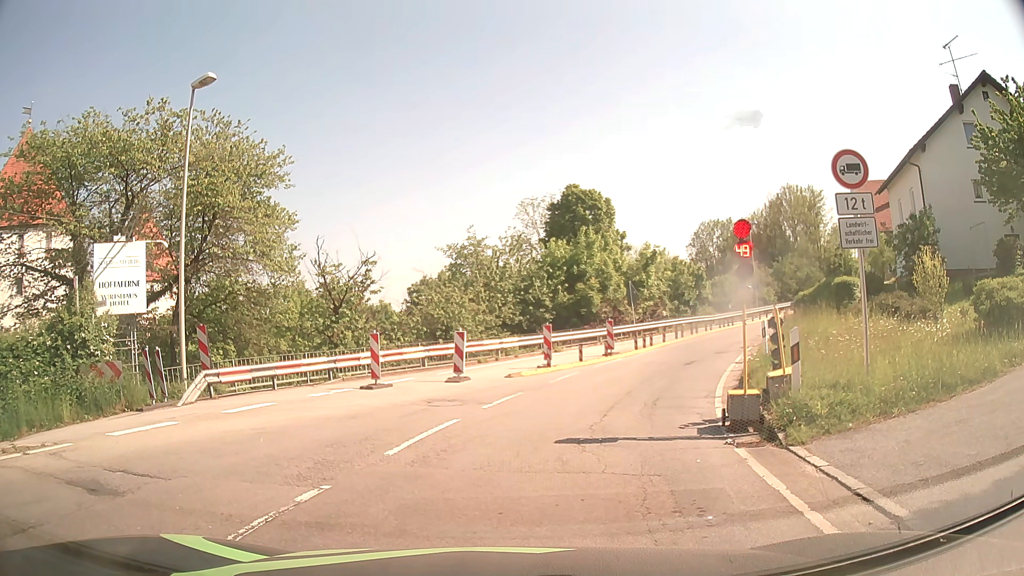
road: secondary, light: Day
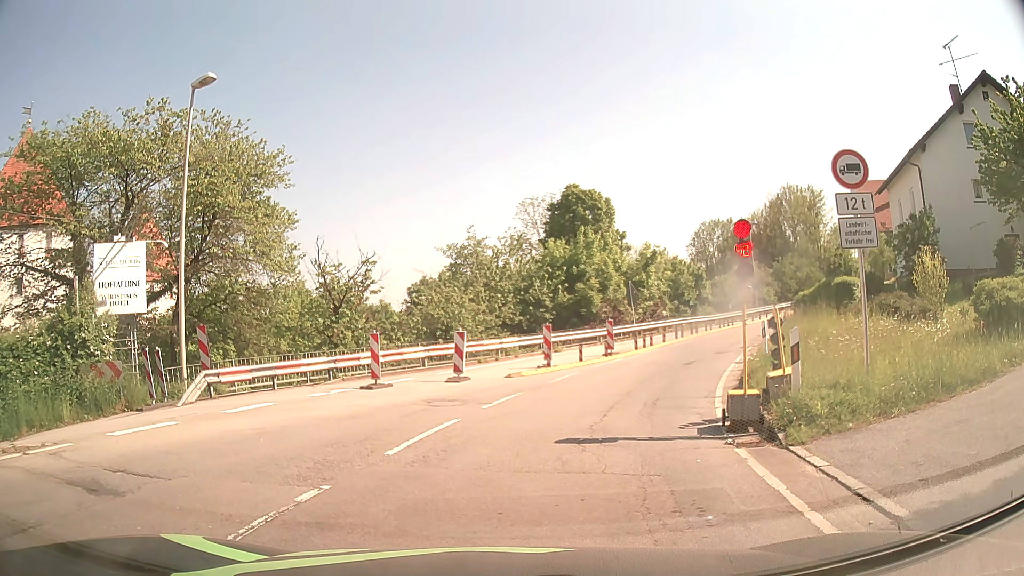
(0.0, 0.0) m; 0°
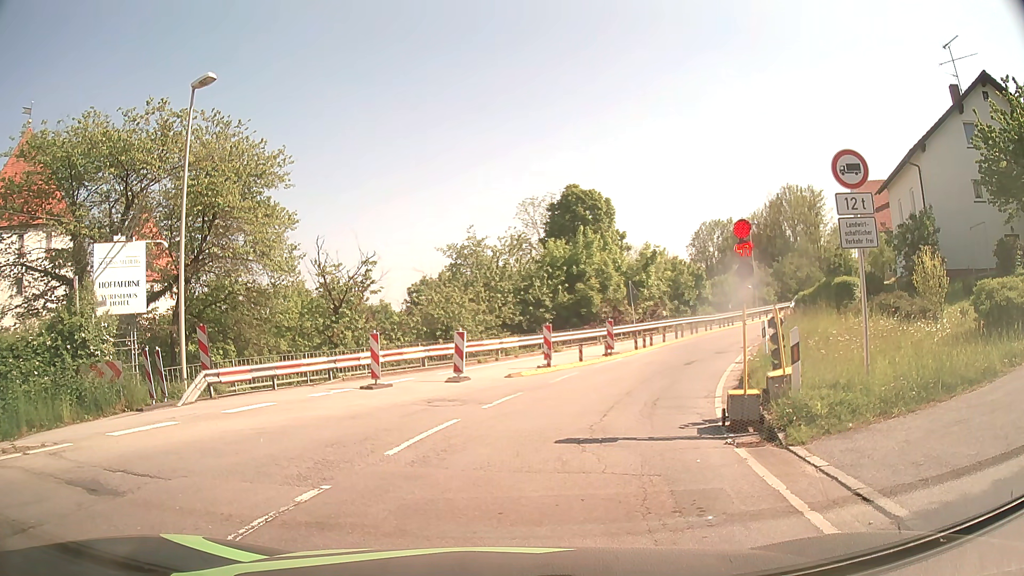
(0.0, 0.0) m; 0°
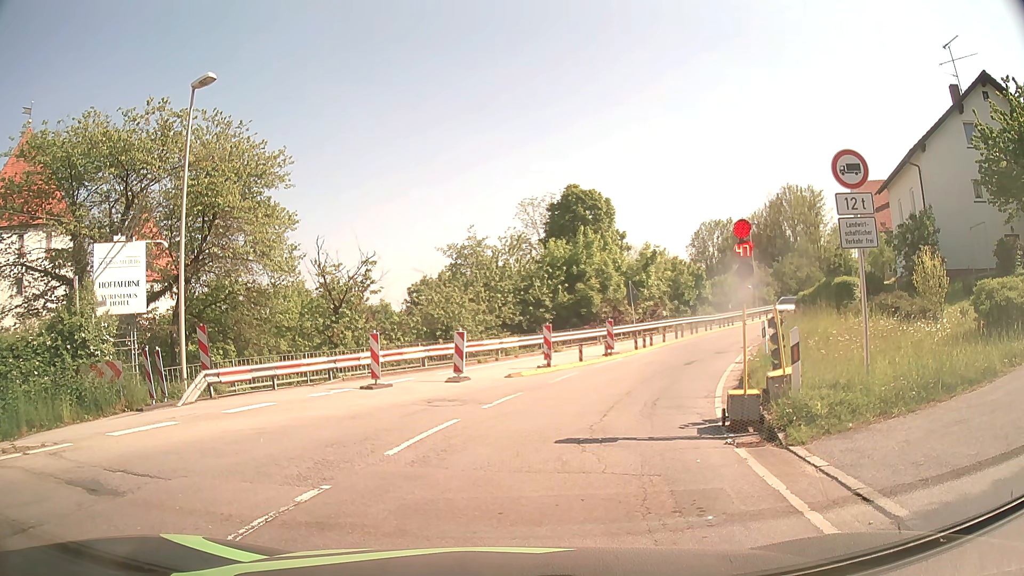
(0.0, 0.0) m; 0°
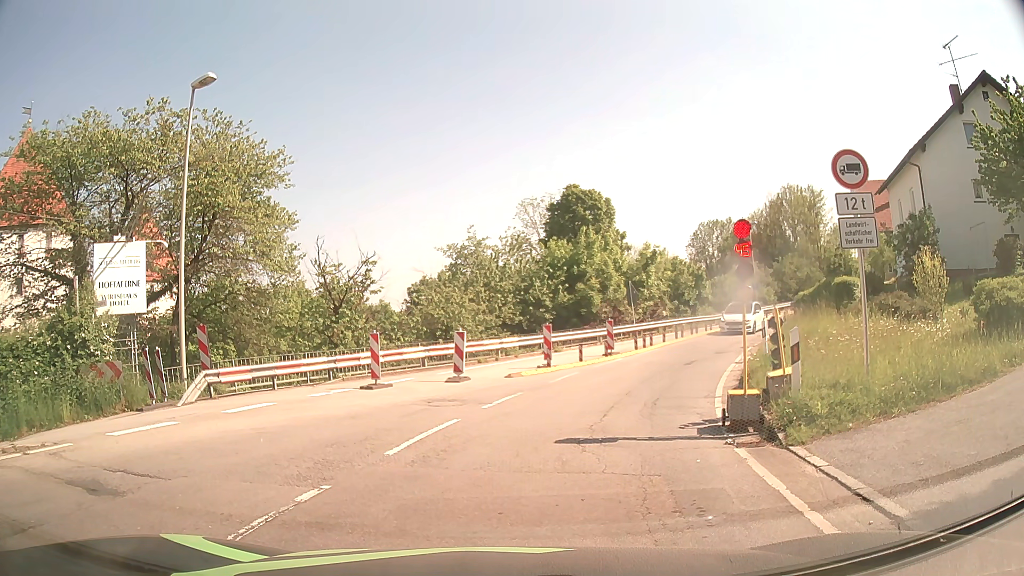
(0.0, 0.0) m; 0°
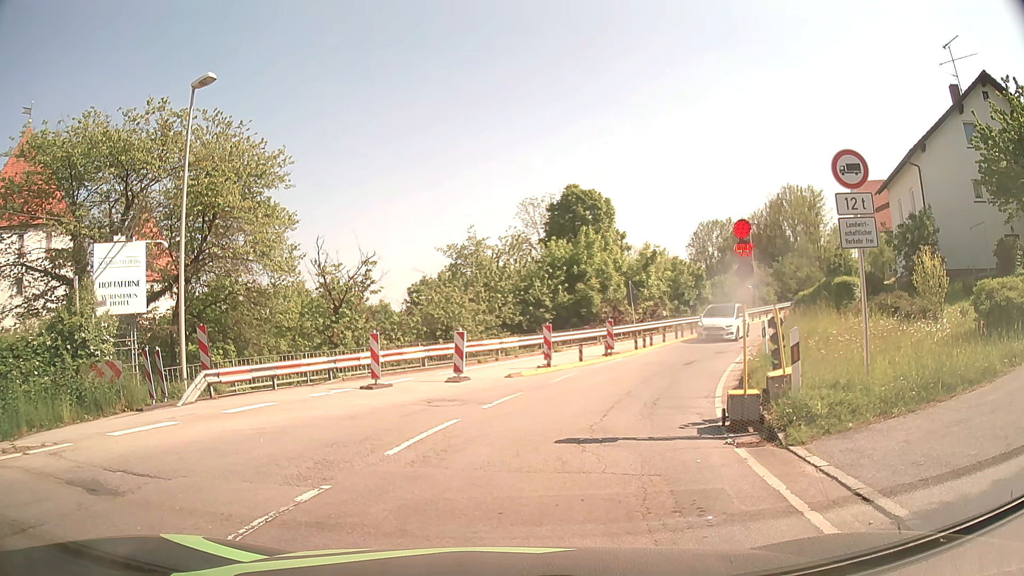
(0.0, 0.0) m; 0°
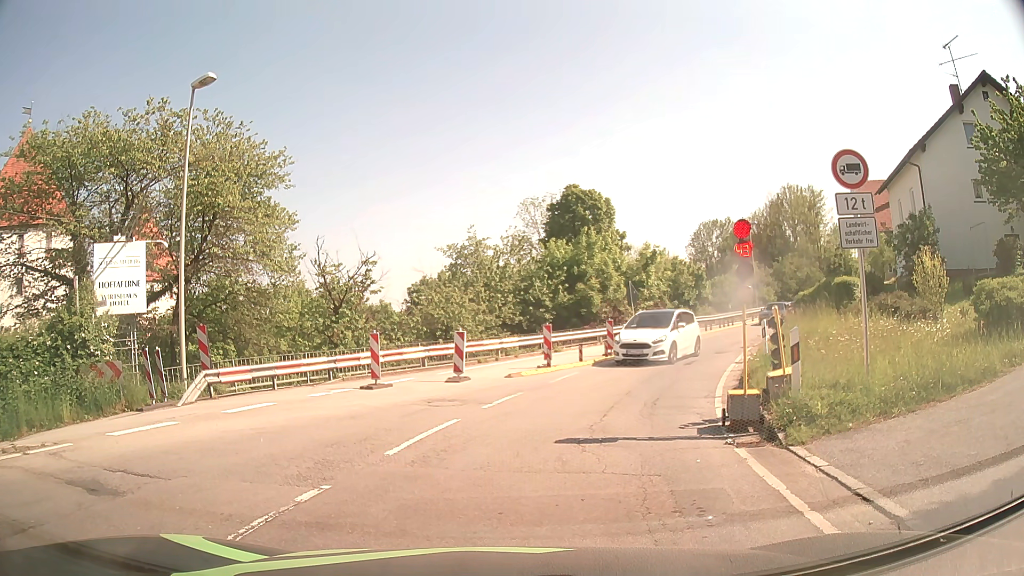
(0.0, 0.0) m; 0°
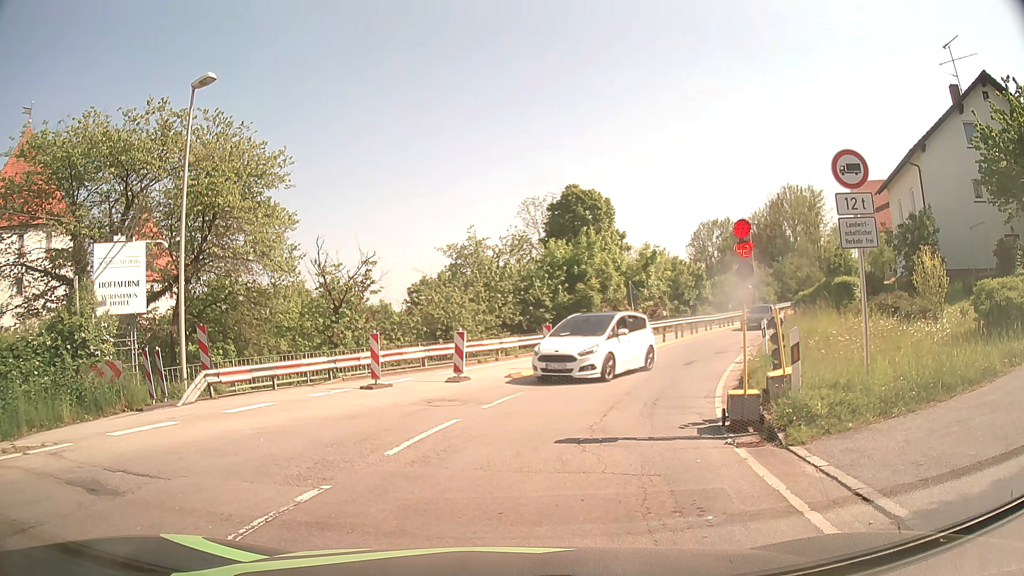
(0.0, 0.0) m; 0°
(+1, +10) (+4, +19) (+9, +28) (+14, +37) (+20, +45) (+27, +52) (+33, +60) (+40, +67) (+47, +74) (+54, +81) m
